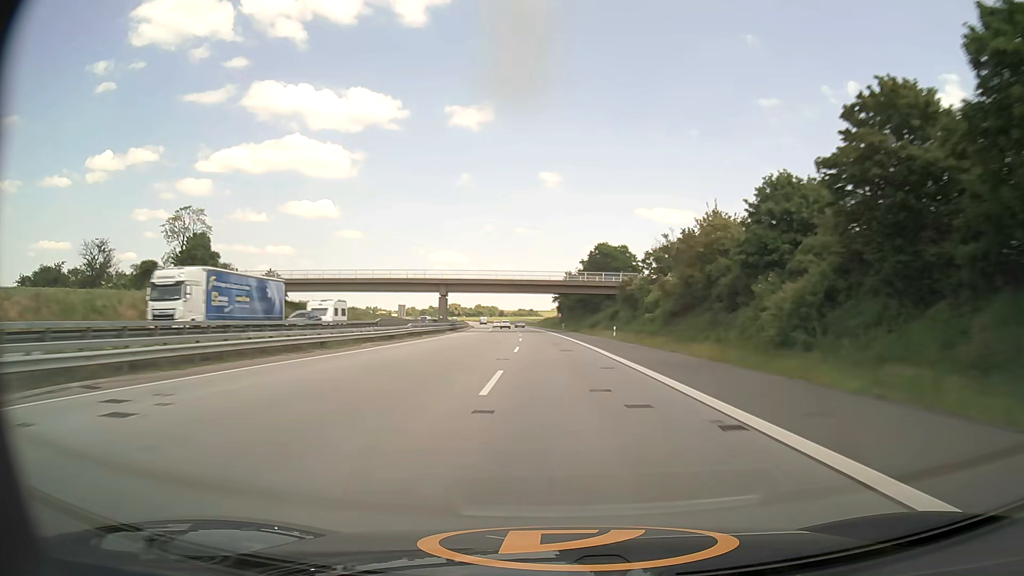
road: motorway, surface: asphalt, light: Day
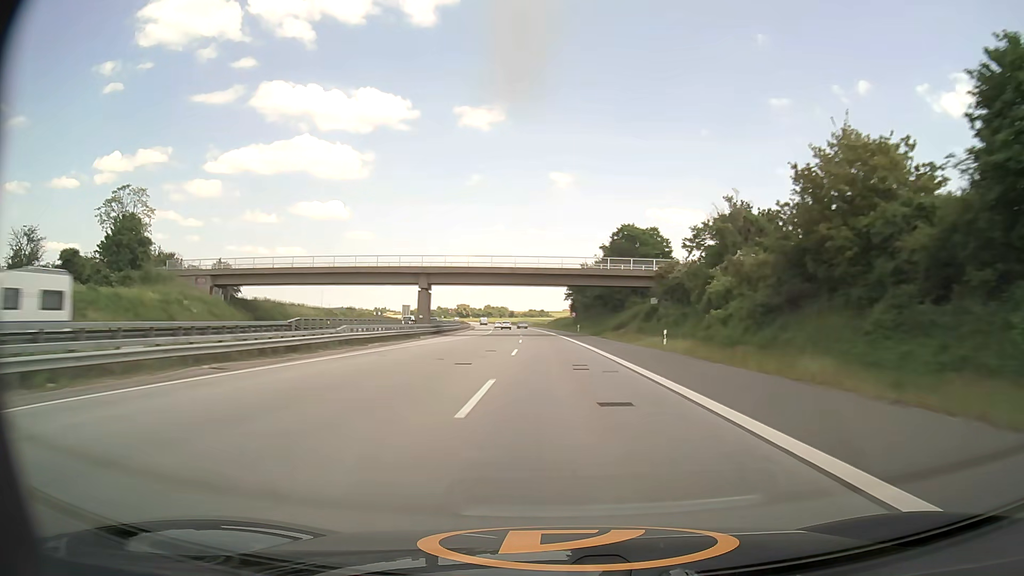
(-0.1, +20.4) m; -1°
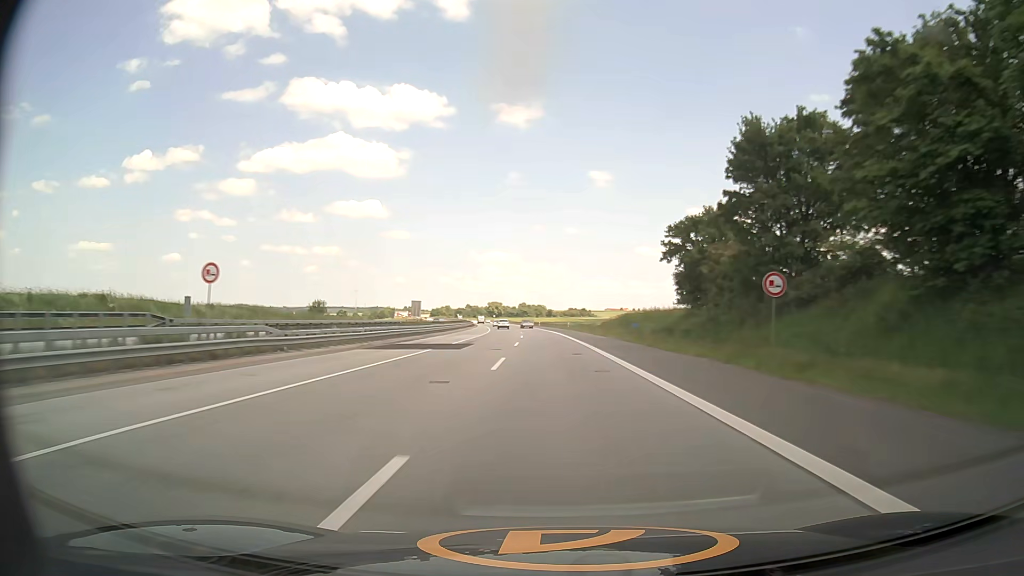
(-2.1, +81.3) m; -3°
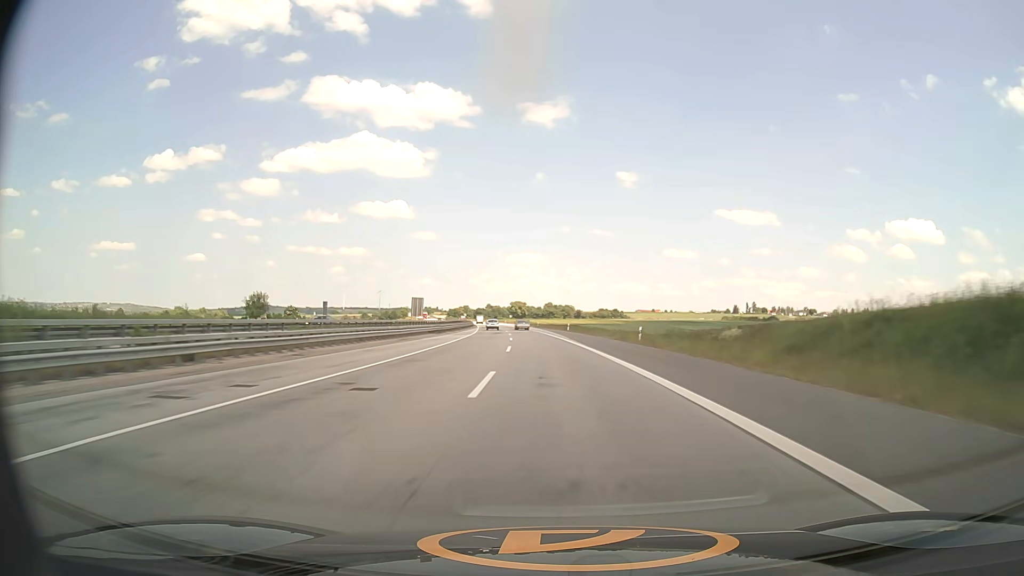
(-1.7, +60.8) m; -3°
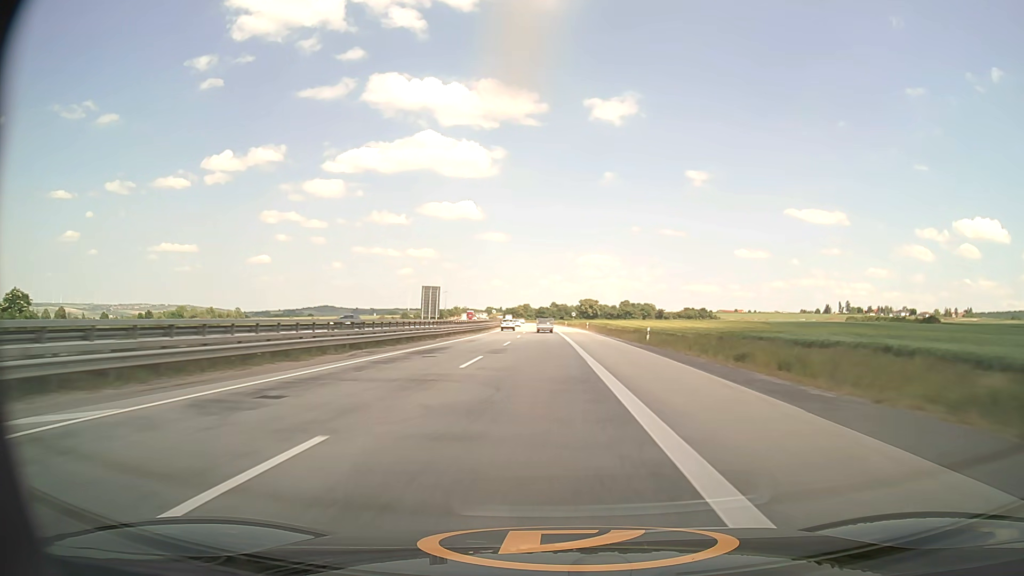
(-4.3, +100.4) m; -6°
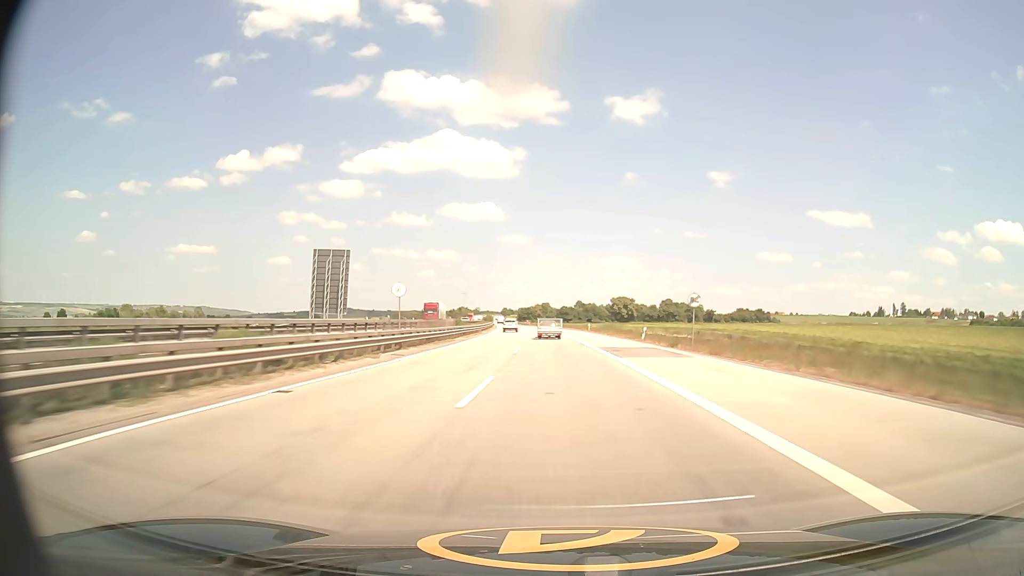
(-2.2, +98.8) m; -2°
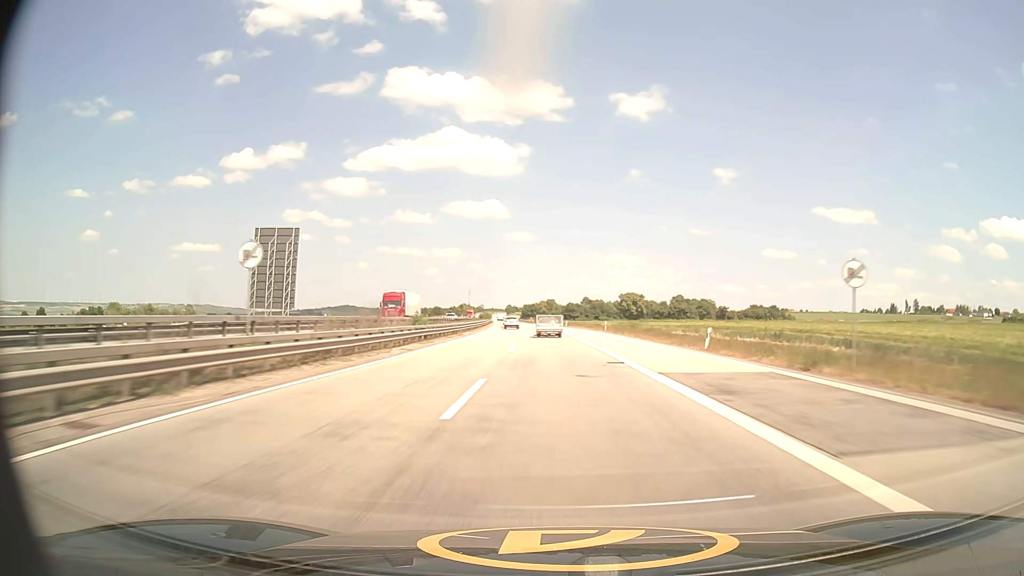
(0.0, +19.4) m; 0°
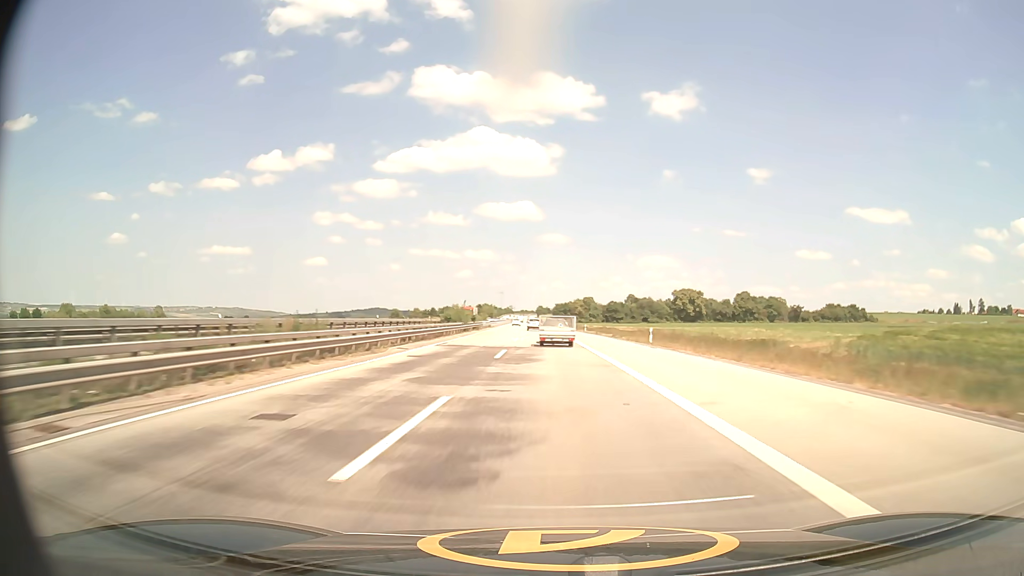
(-1.5, +75.3) m; -3°
(0, +10) (0, +20) (0, +30) (-1, +40) (-1, +50) (-1, +60) (-2, +70) (-2, +80) (-3, +90) (-3, +100) m
